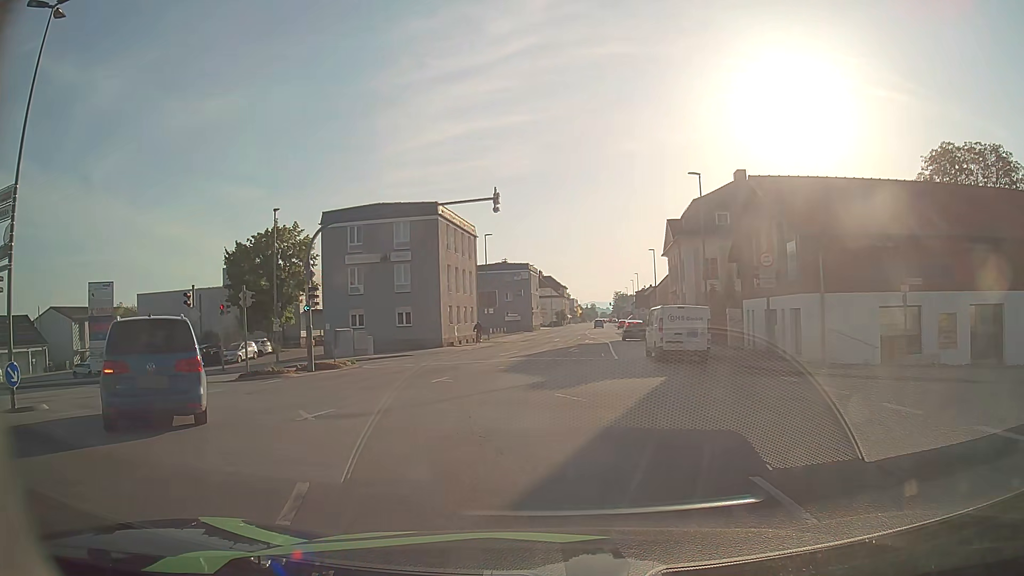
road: tertiary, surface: asphalt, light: Day
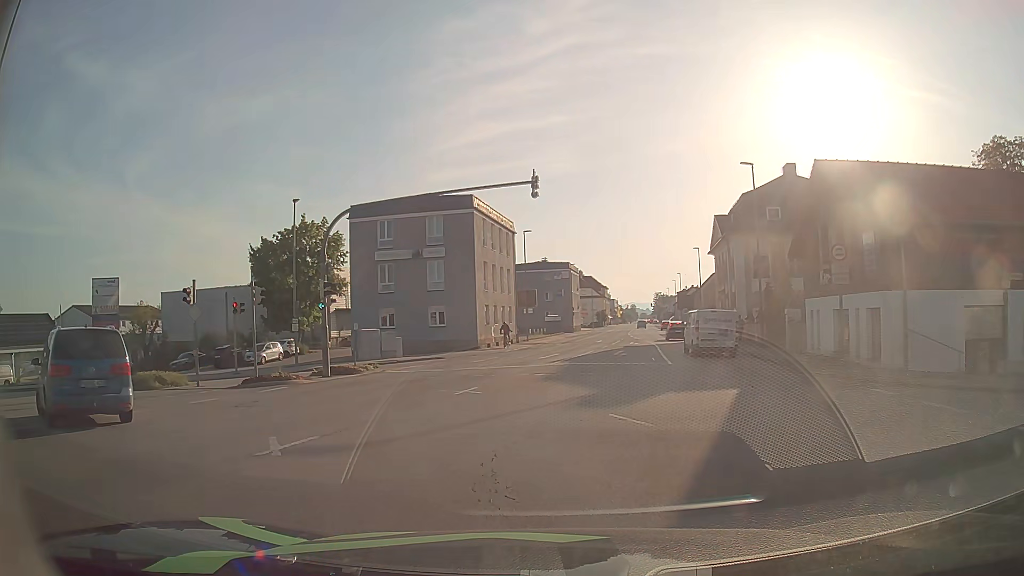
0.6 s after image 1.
(-0.1, +2.9) m; -3°
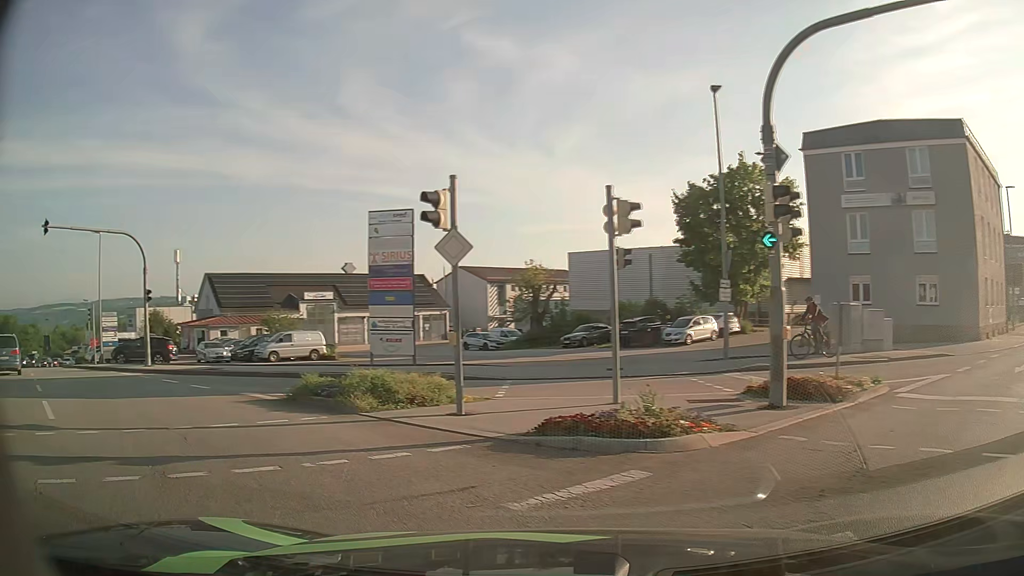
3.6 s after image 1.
(-3.2, +13.1) m; -36°
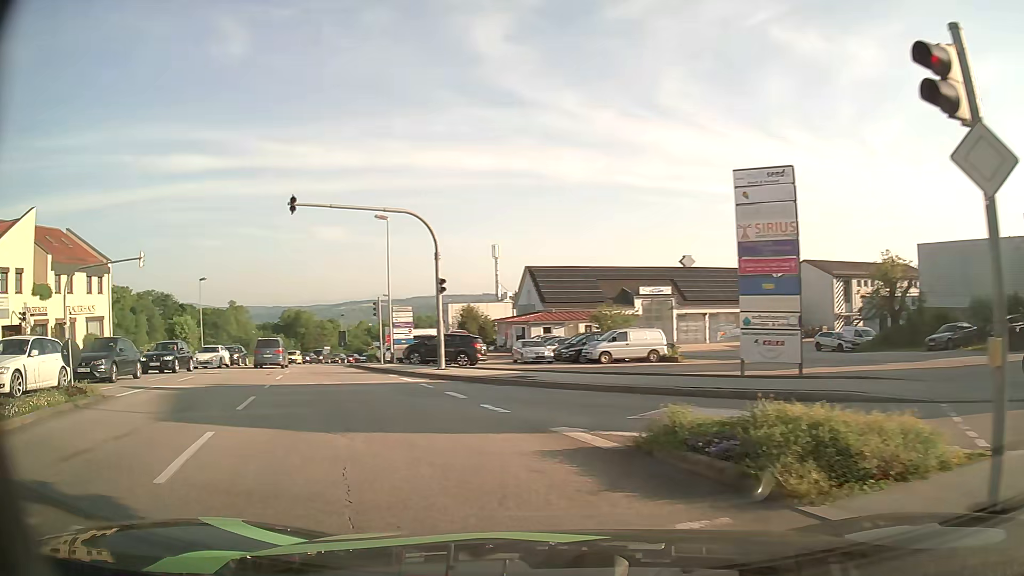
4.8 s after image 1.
(-1.5, +5.3) m; -28°
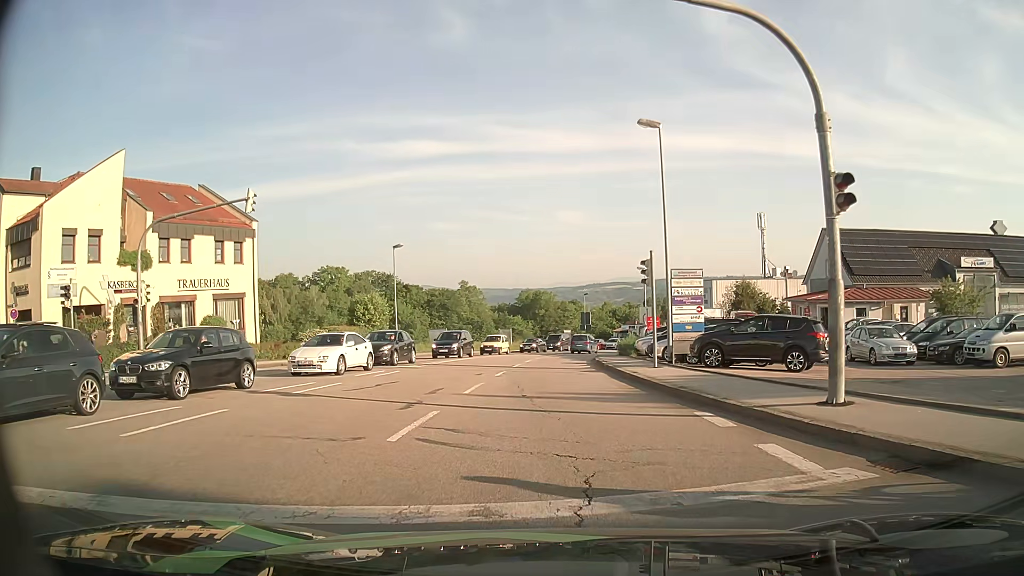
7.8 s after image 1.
(-4.5, +14.4) m; -24°
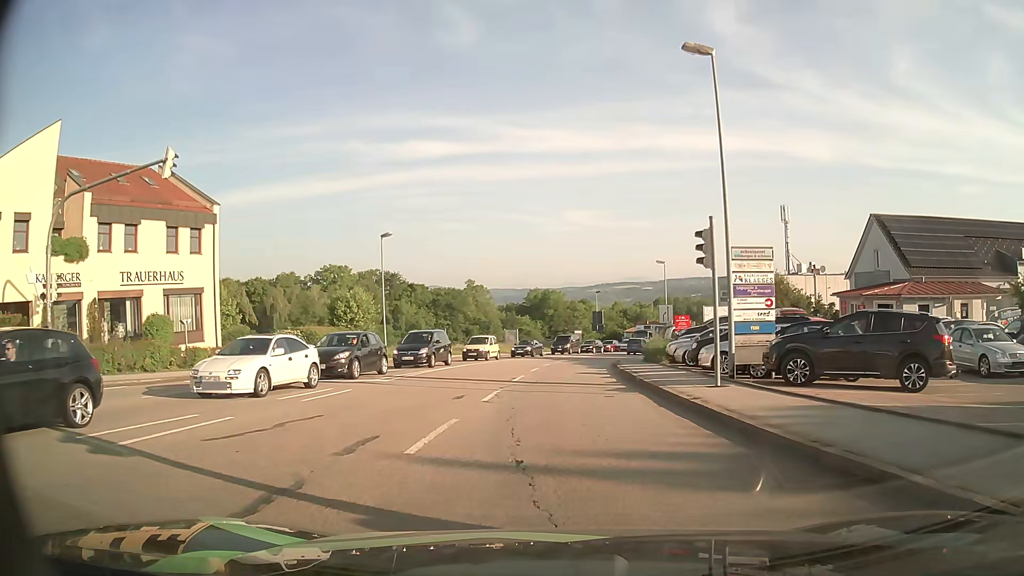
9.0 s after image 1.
(0.0, +6.8) m; 0°
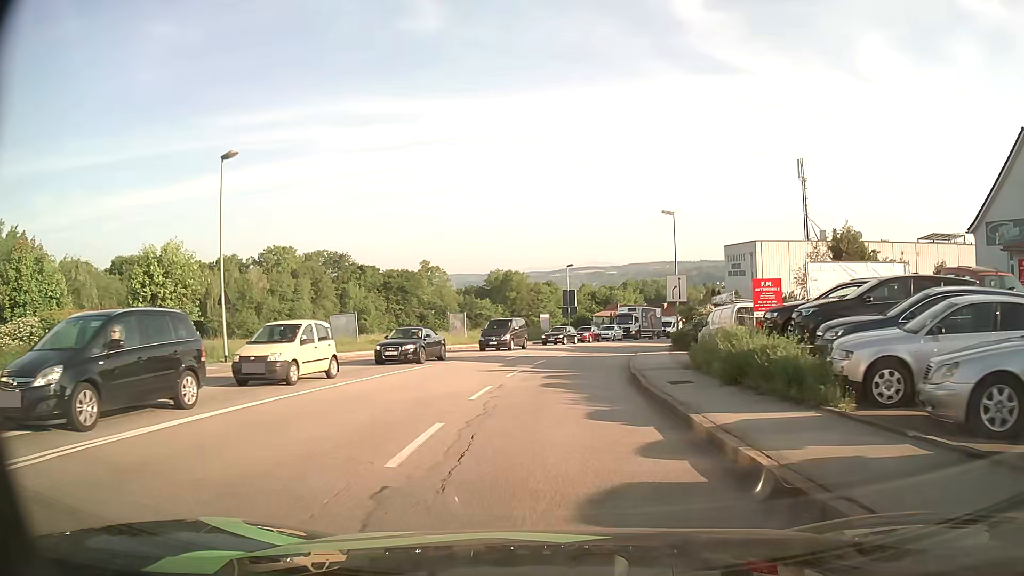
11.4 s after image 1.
(+0.5, +19.4) m; +3°
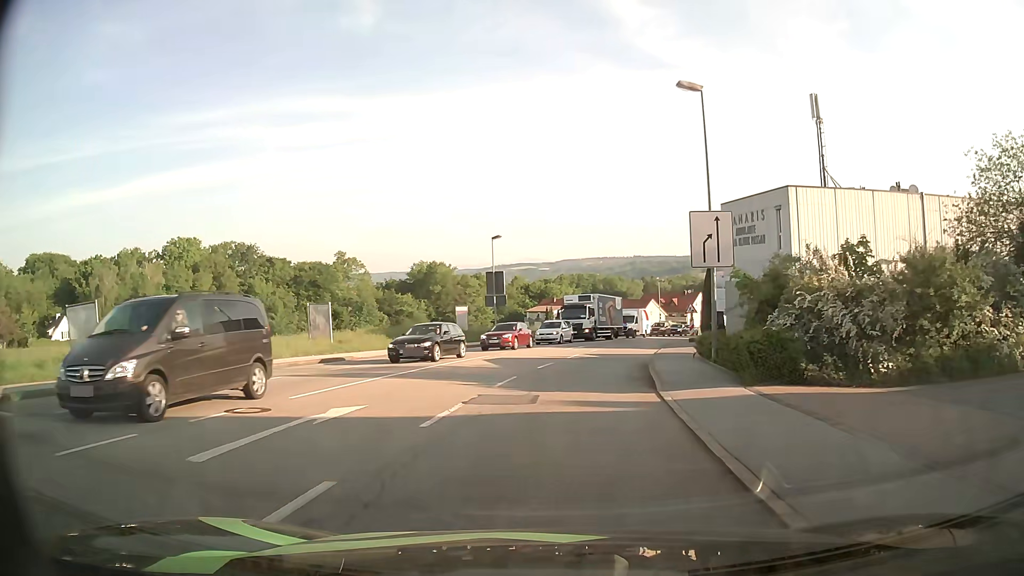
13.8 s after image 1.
(+1.0, +21.7) m; +5°
(0, +10) (+1, +20) (+3, +30) (+5, +40) (+8, +49) (+11, +59) (+14, +68) (+17, +78) (+21, +87) (+25, +96) m
